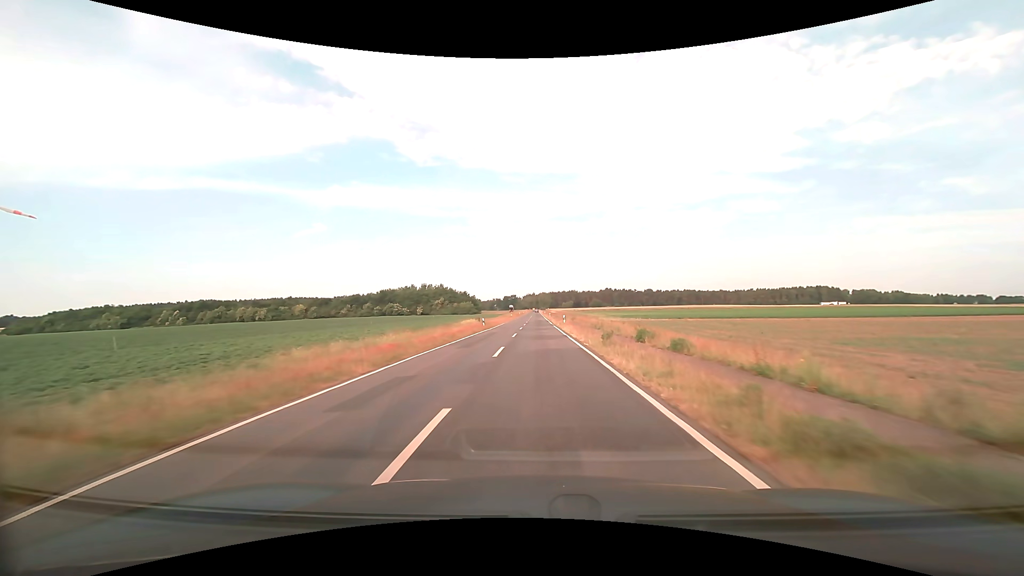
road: tertiary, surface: asphalt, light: Day
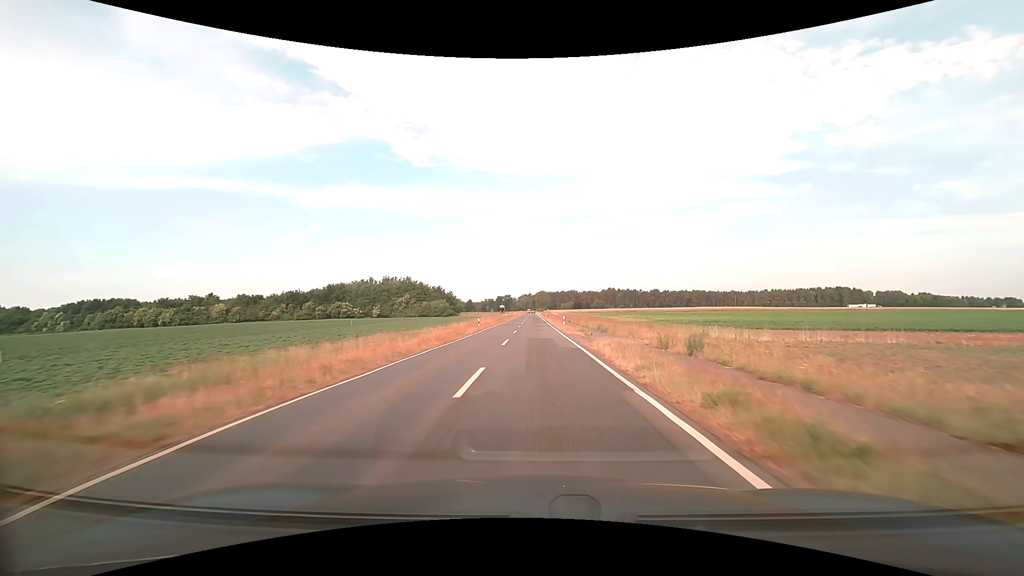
(+0.3, +54.9) m; 0°
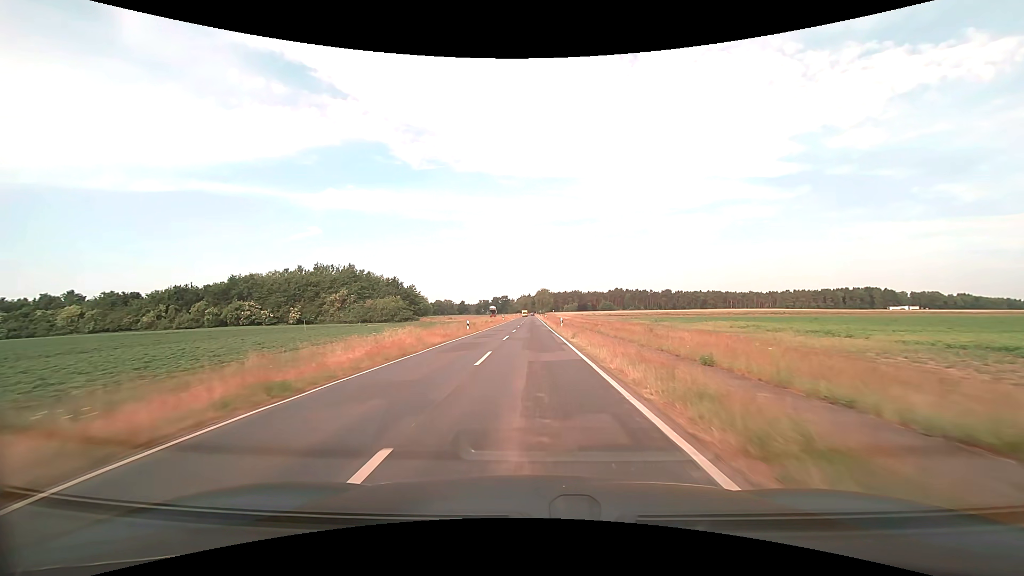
(+0.2, +54.8) m; 0°
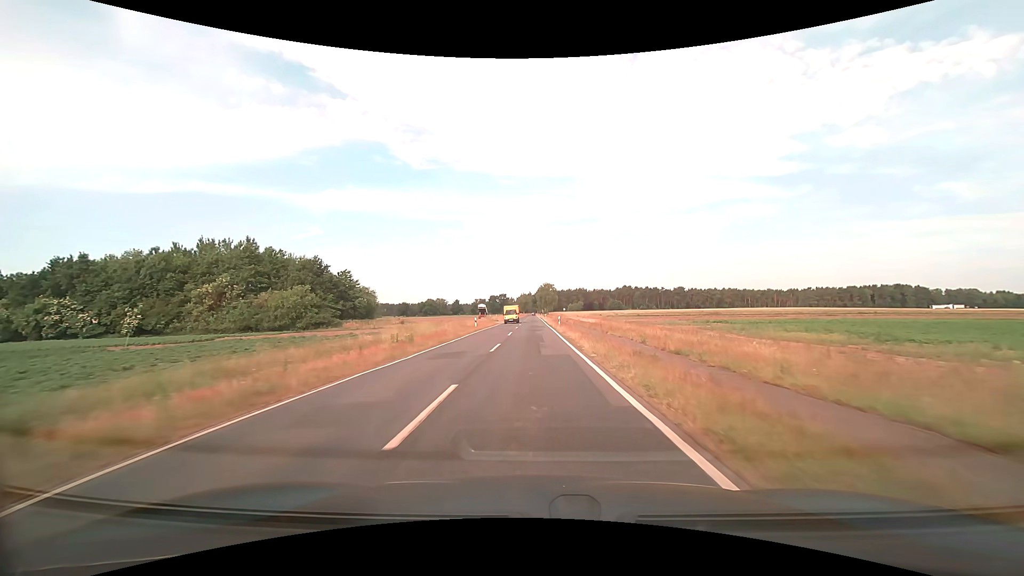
(-0.1, +43.7) m; 0°
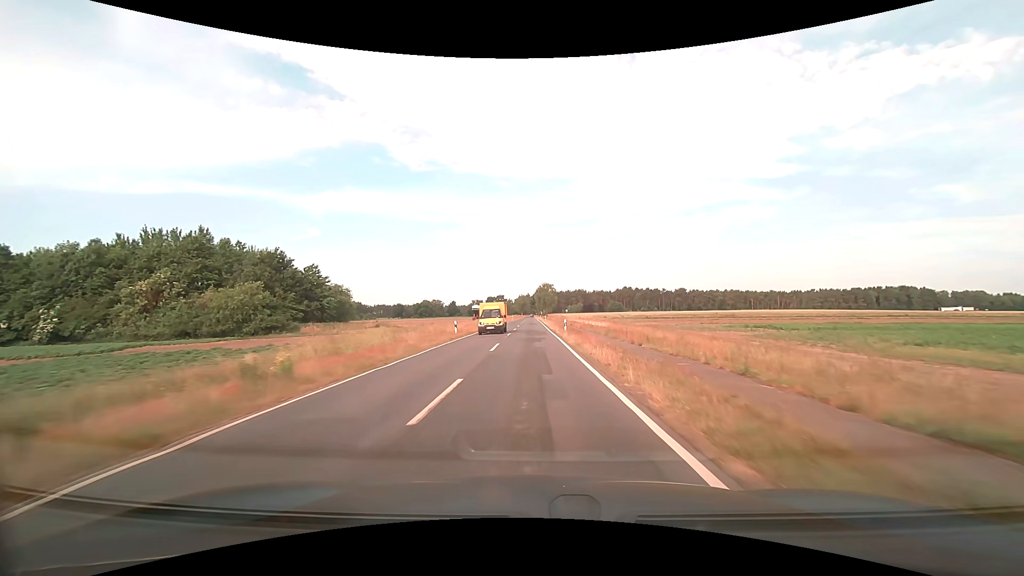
(0.0, +10.9) m; 0°
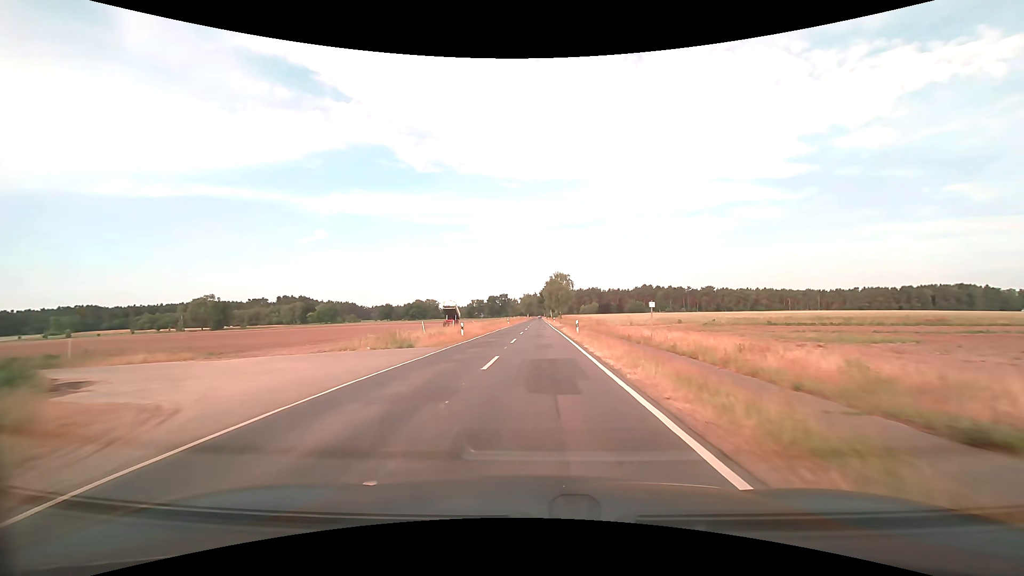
(-0.3, +54.0) m; -1°
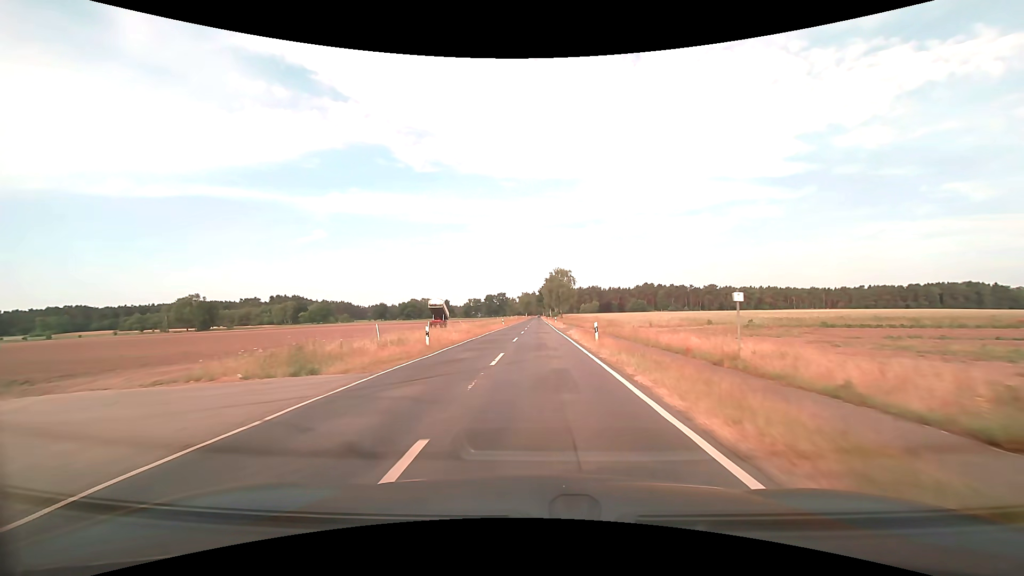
(0.0, +10.7) m; 0°
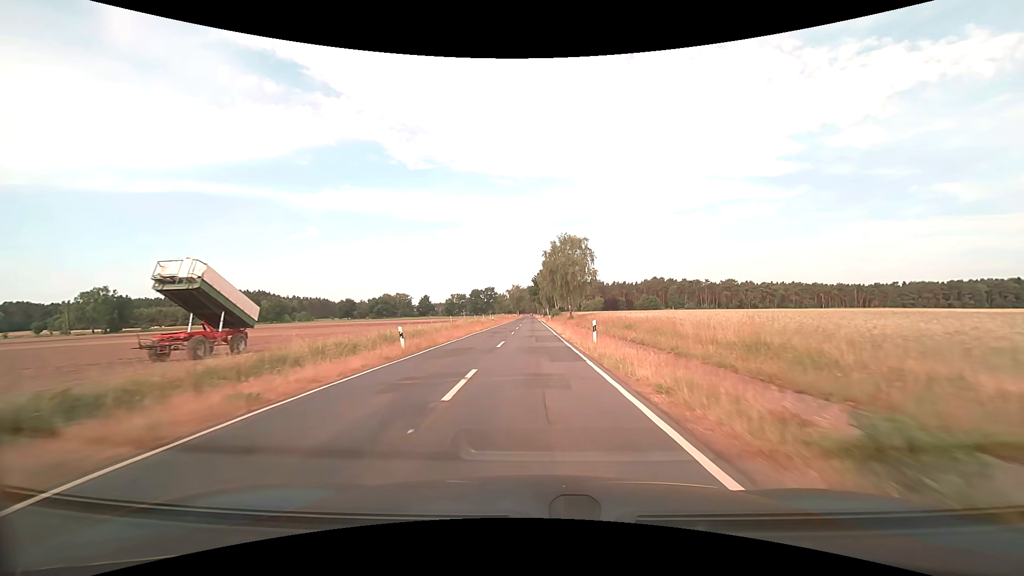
(+0.6, +53.4) m; +1°
(0, +10) (0, +20) (0, +30) (0, +40) (0, +50) (0, +60) (0, +70) (0, +80) (0, +90) (0, +100) m
